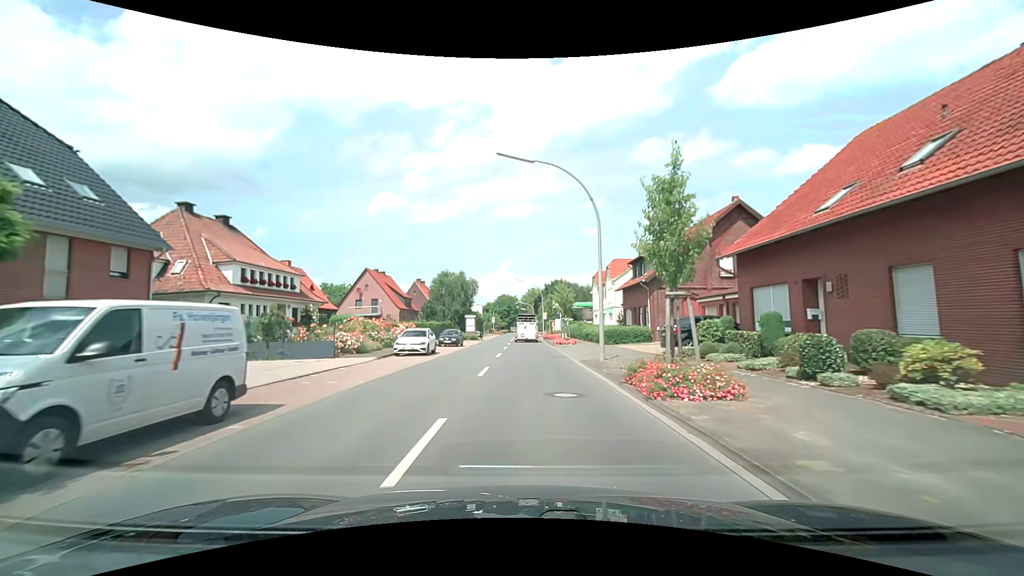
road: secondary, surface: asphalt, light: Day
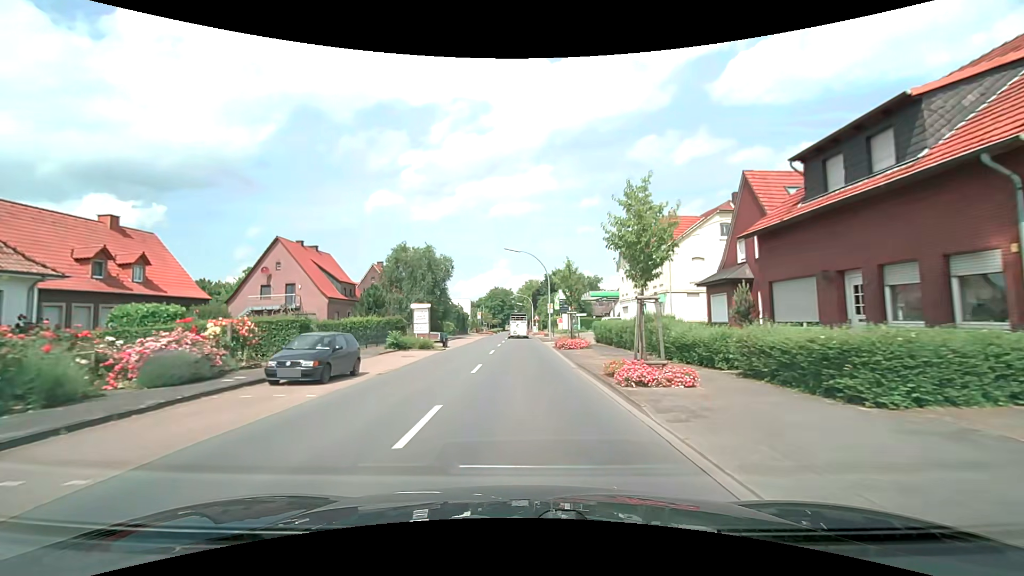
(+0.1, +25.9) m; 0°
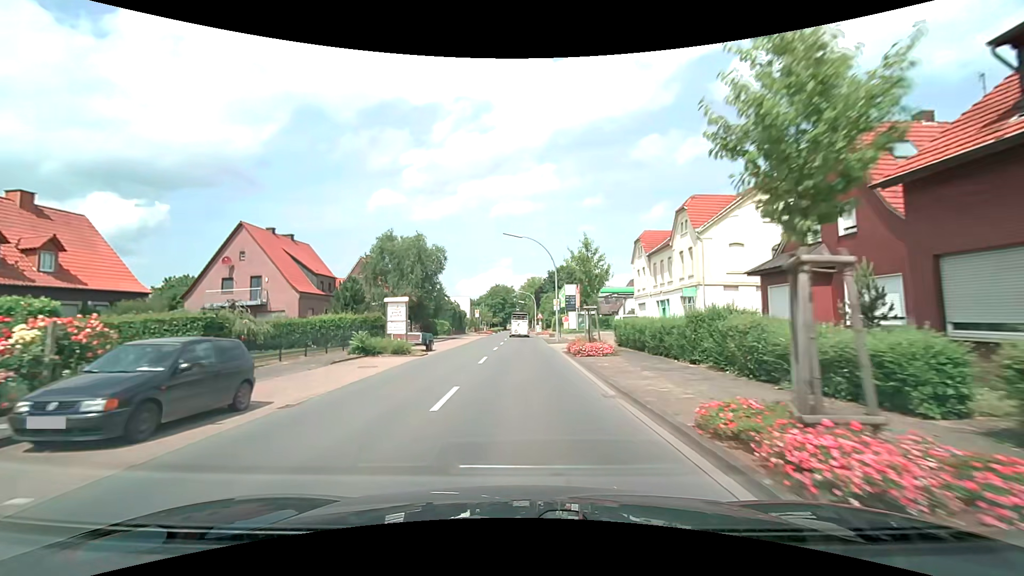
(0.0, +6.7) m; 0°
(0, +10) (0, +20) (0, +30) (0, +40) (0, +50) (0, +60) (0, +70) (0, +80) (-1, +90) (-1, +100) m
